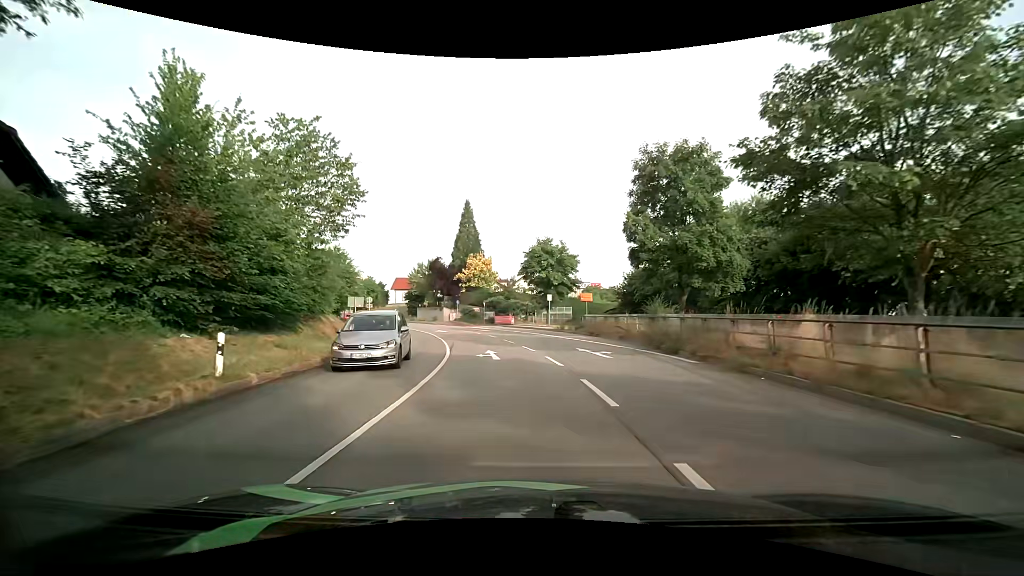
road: primary_link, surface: asphalt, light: Day
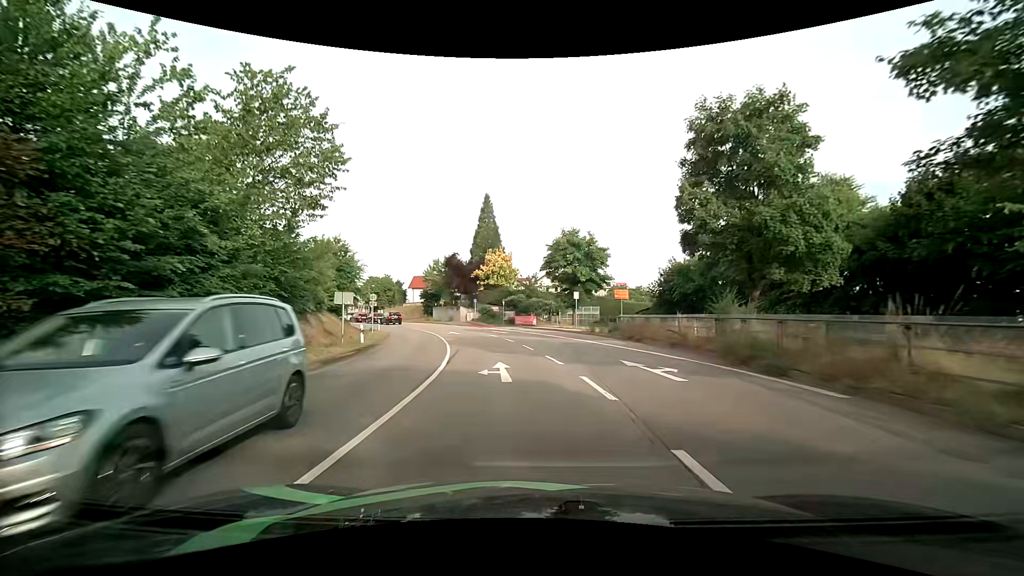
(-0.1, +5.5) m; -2°
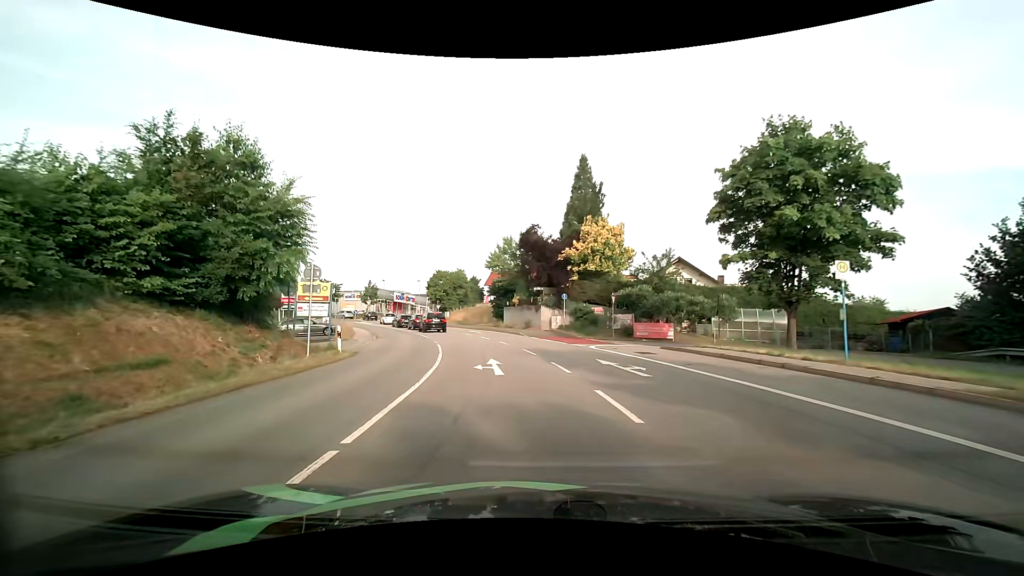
(-2.5, +25.0) m; -11°
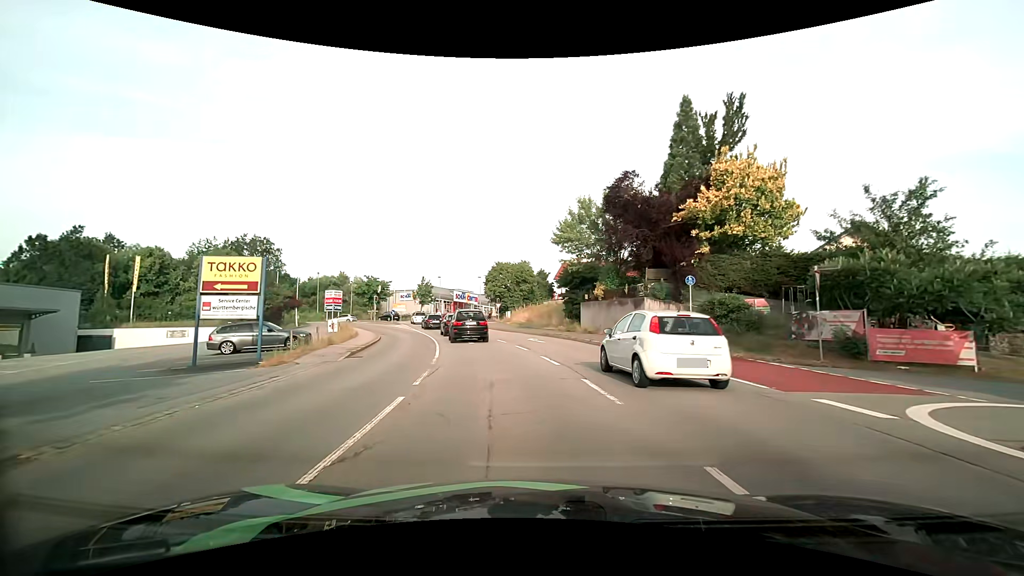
(-1.2, +16.5) m; -9°
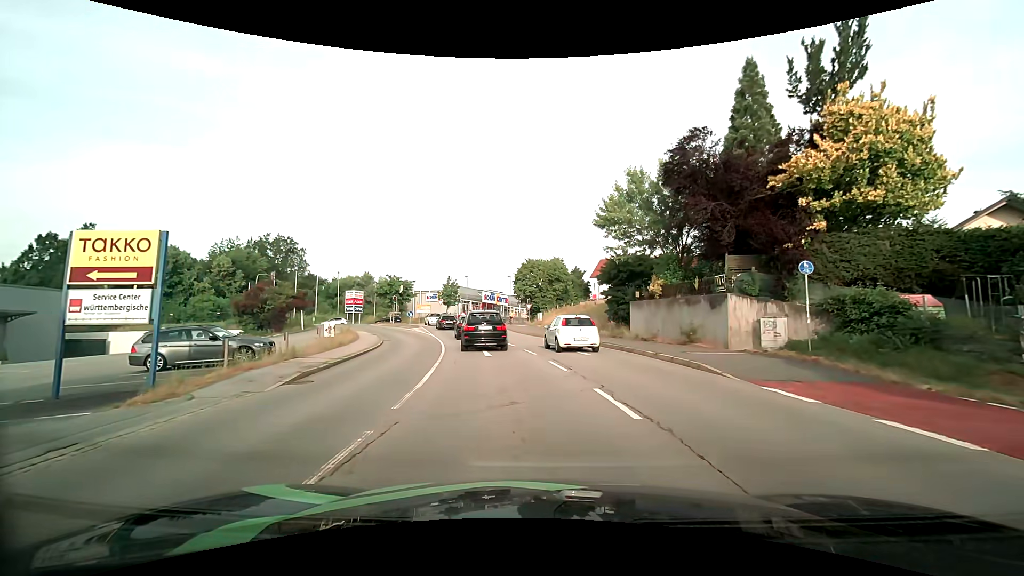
(-0.2, +6.7) m; -4°
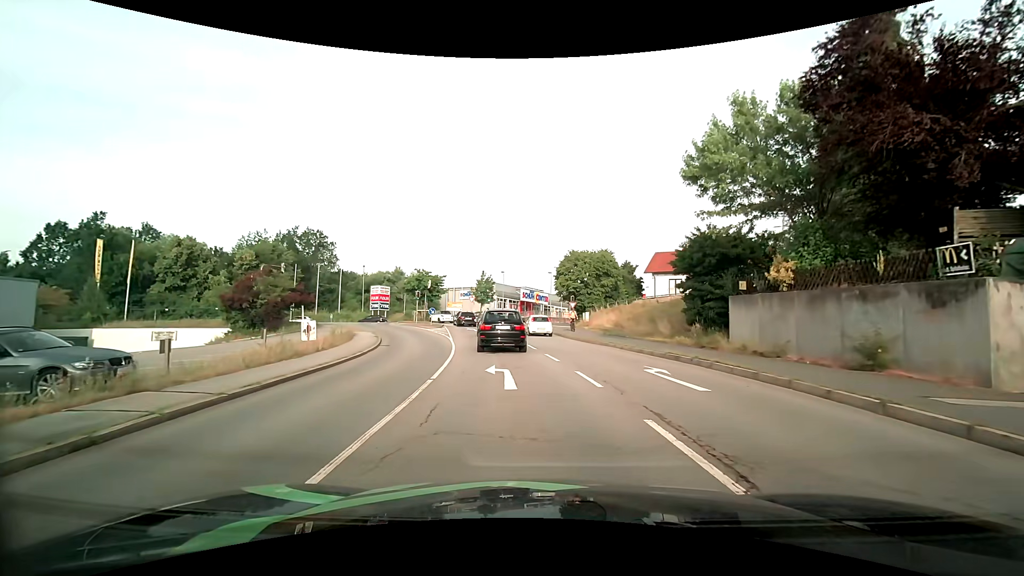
(-0.4, +8.8) m; -4°
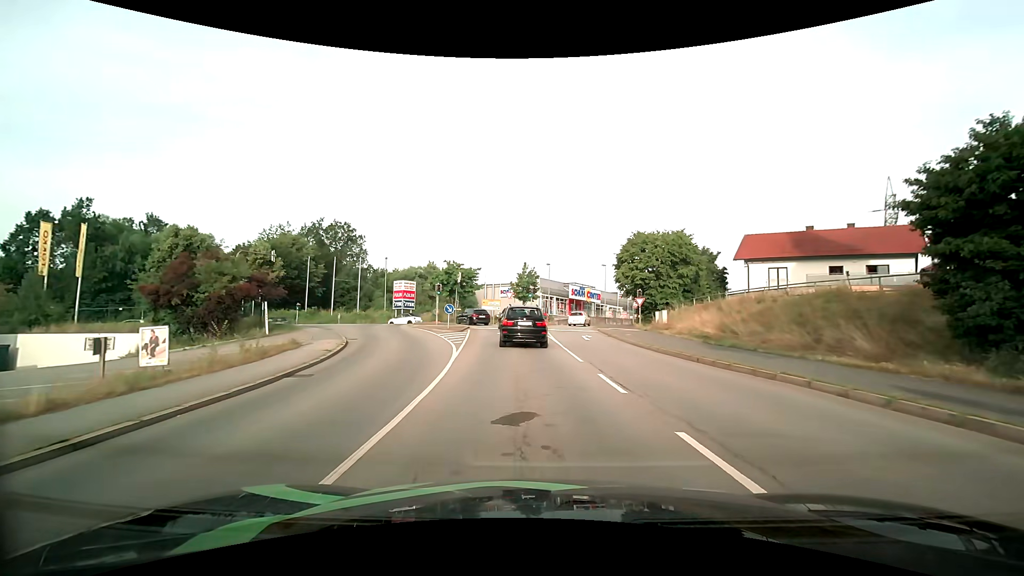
(-0.6, +12.7) m; -5°
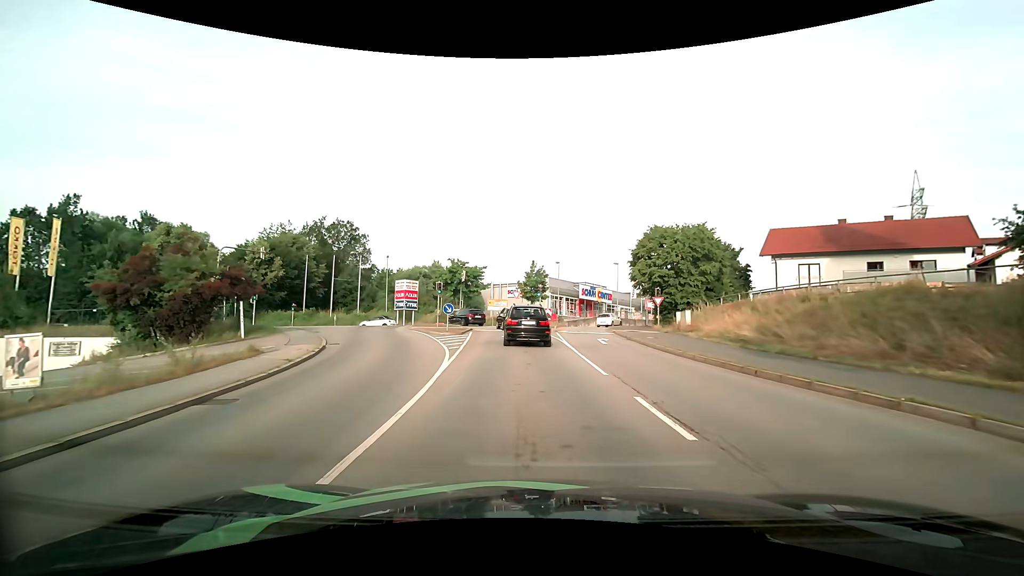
(0.0, +3.4) m; -1°
(0, +10) (-1, +20) (-1, +30) (-3, +40) (-8, +48) (-17, +52) (-27, +50) (-36, +48) (-46, +46) (-56, +46) m
